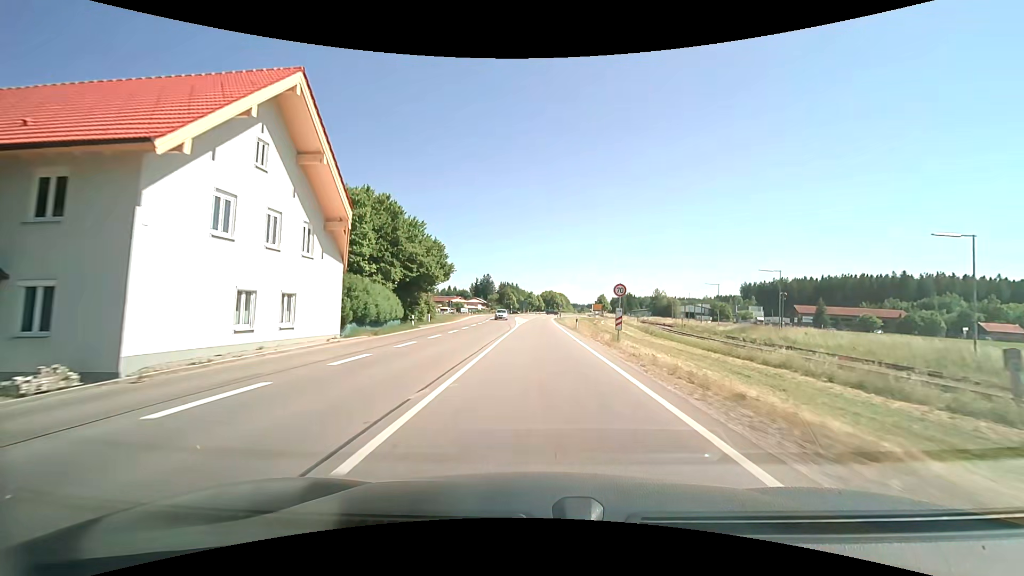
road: primary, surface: asphalt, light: Day
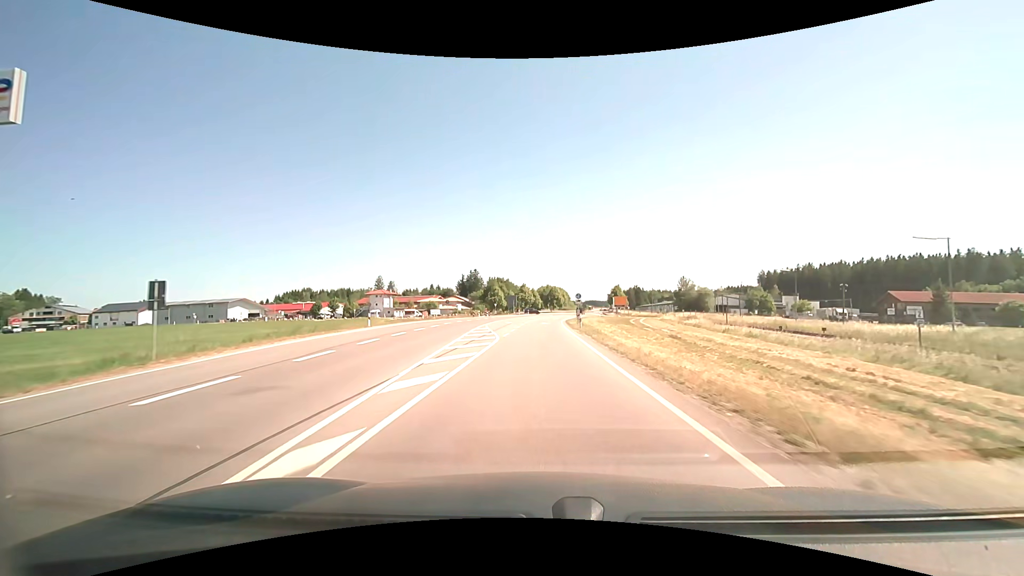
(-0.4, +53.0) m; -1°
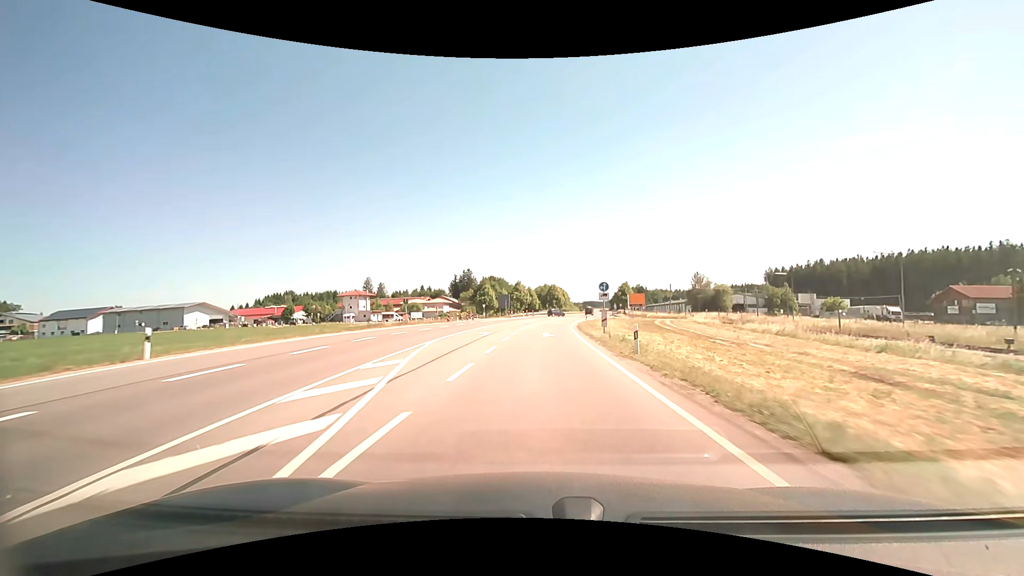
(0.0, +21.3) m; 0°
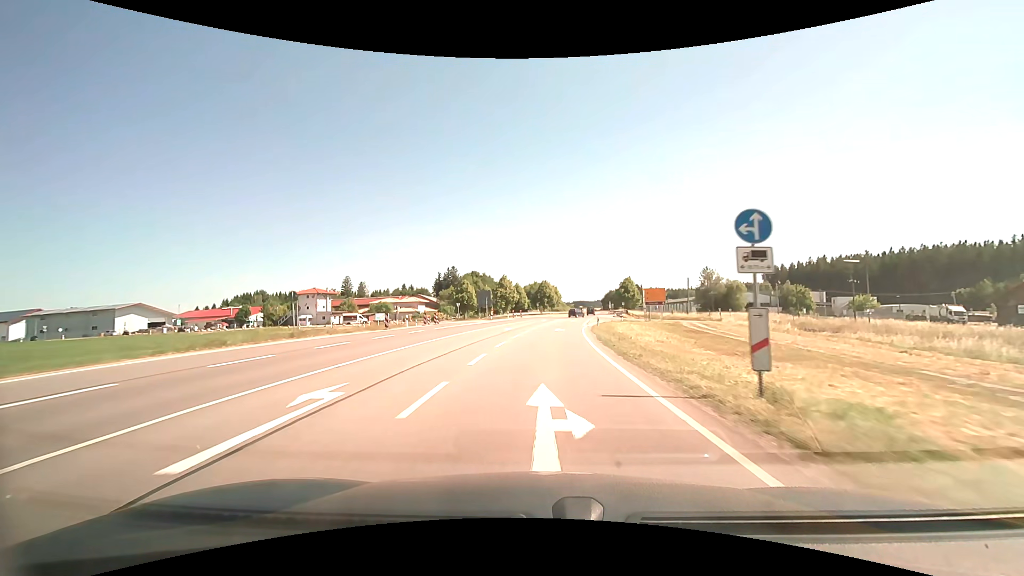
(+0.2, +21.4) m; +2°
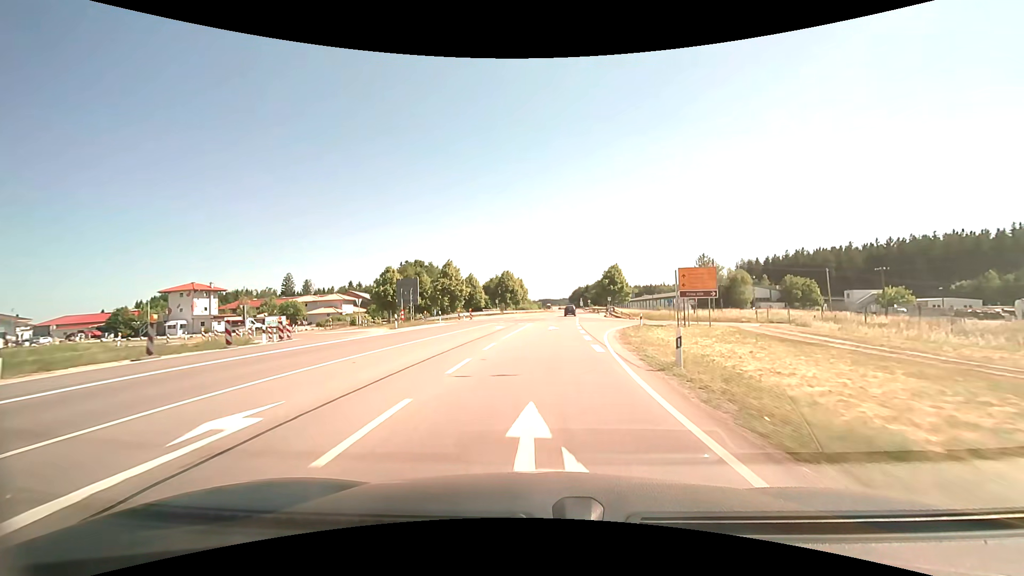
(+0.3, +31.7) m; +3°
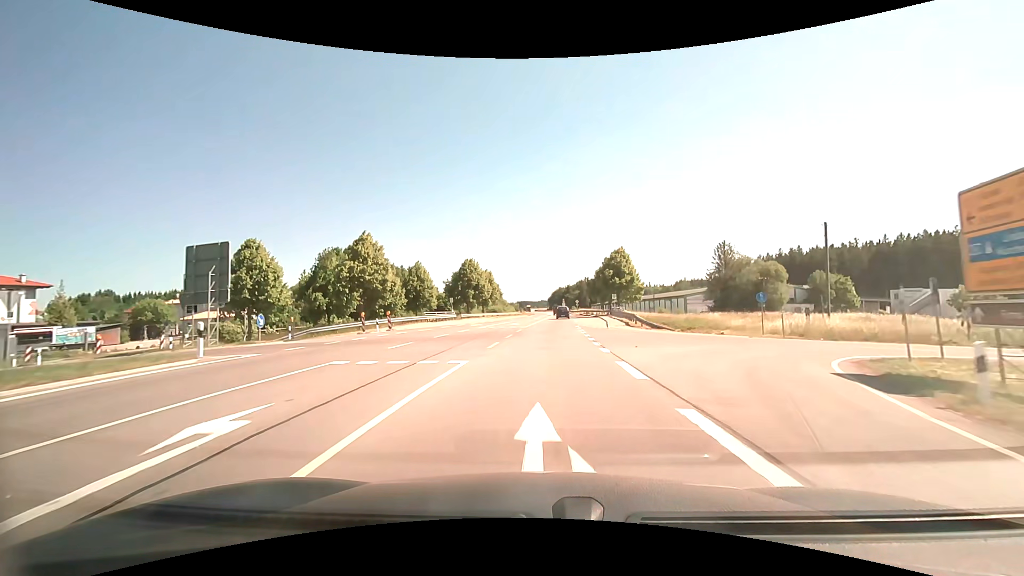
(+0.7, +30.1) m; +4°
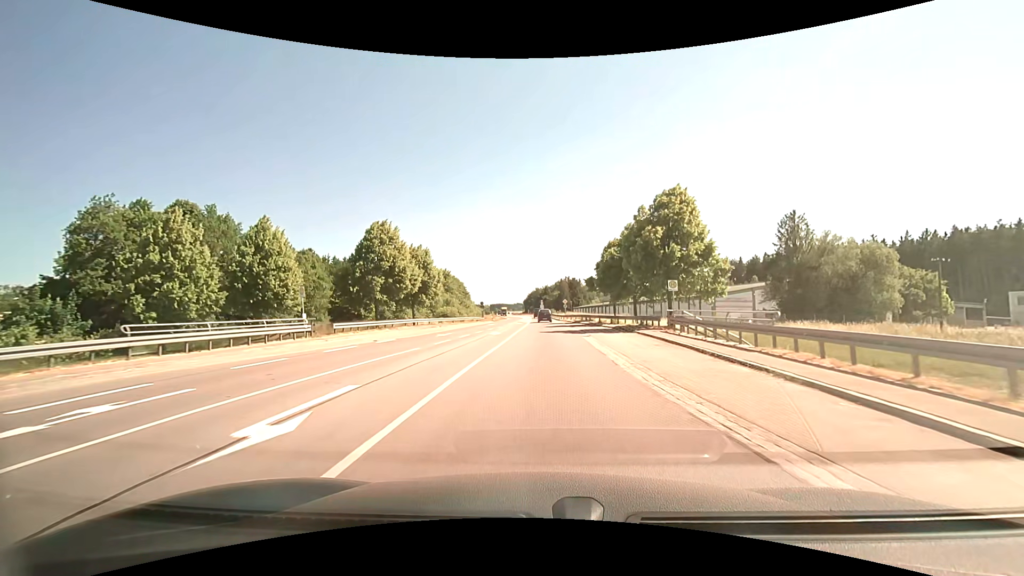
(-0.3, +37.4) m; 0°
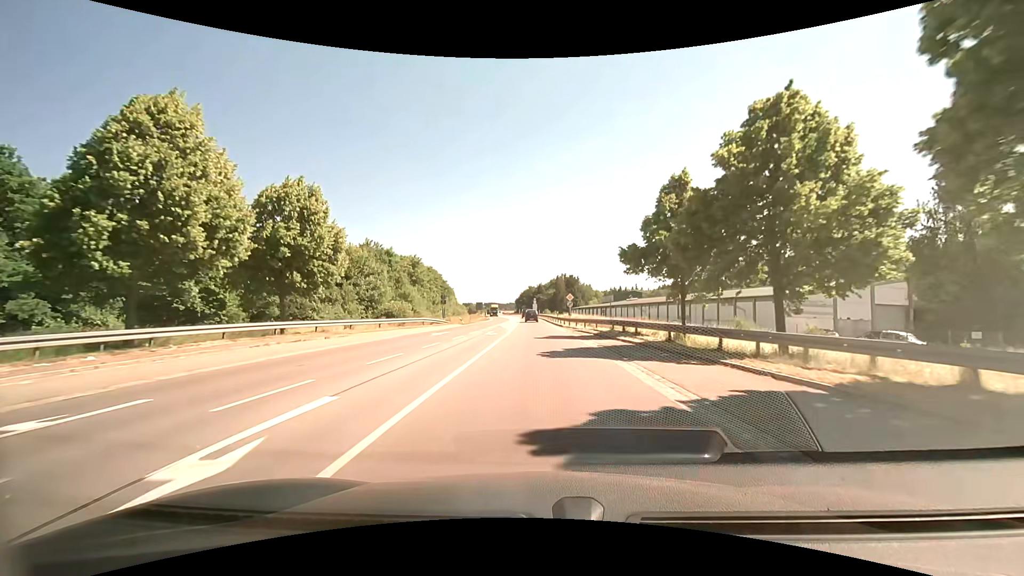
(+0.2, +27.4) m; +2°
(0, +10) (0, +20) (0, +30) (0, +40) (0, +50) (0, +60) (0, +70) (0, +80) (0, +90) (0, +100) m
